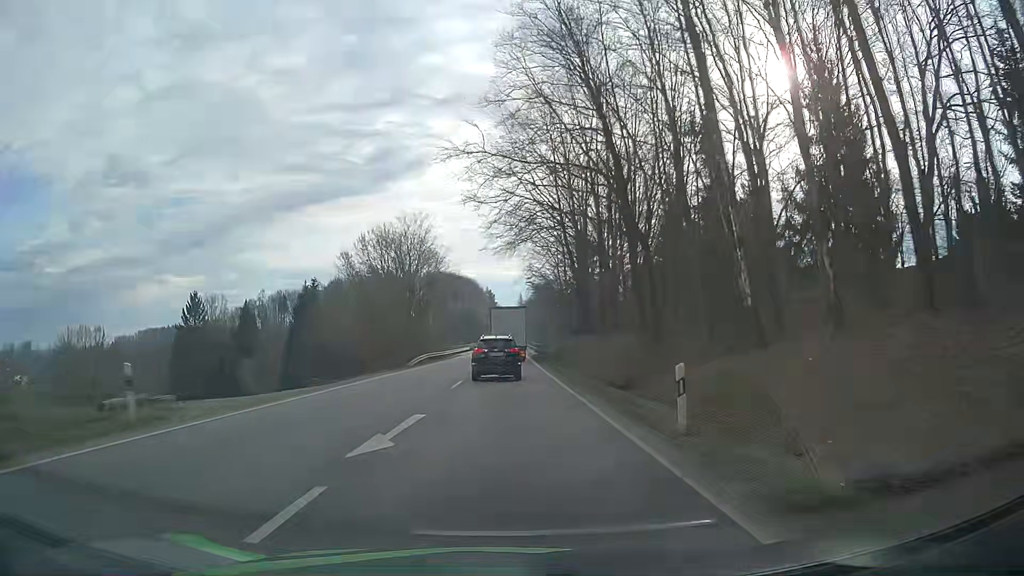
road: primary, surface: asphalt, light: Day
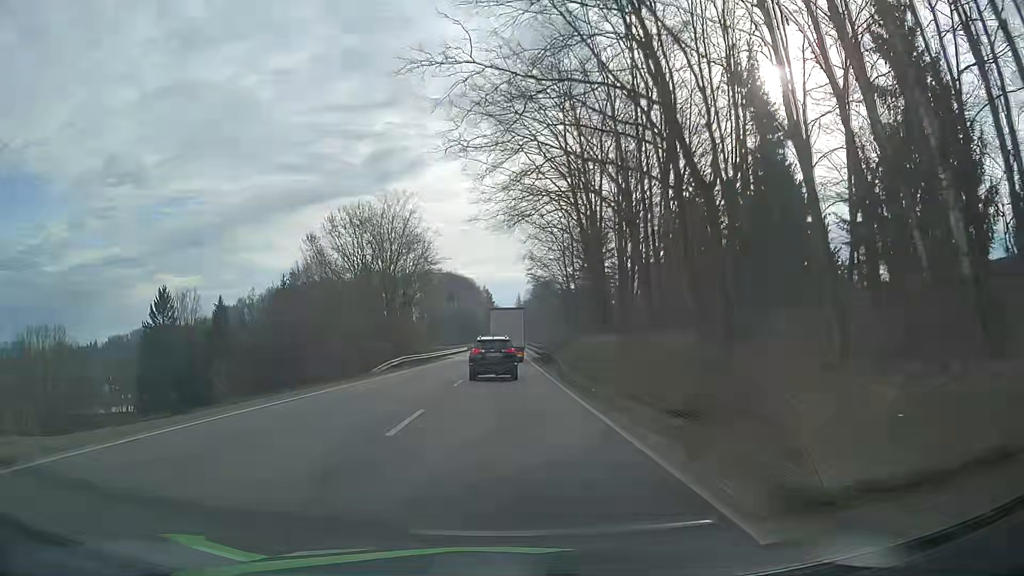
(+0.1, +10.9) m; +1°
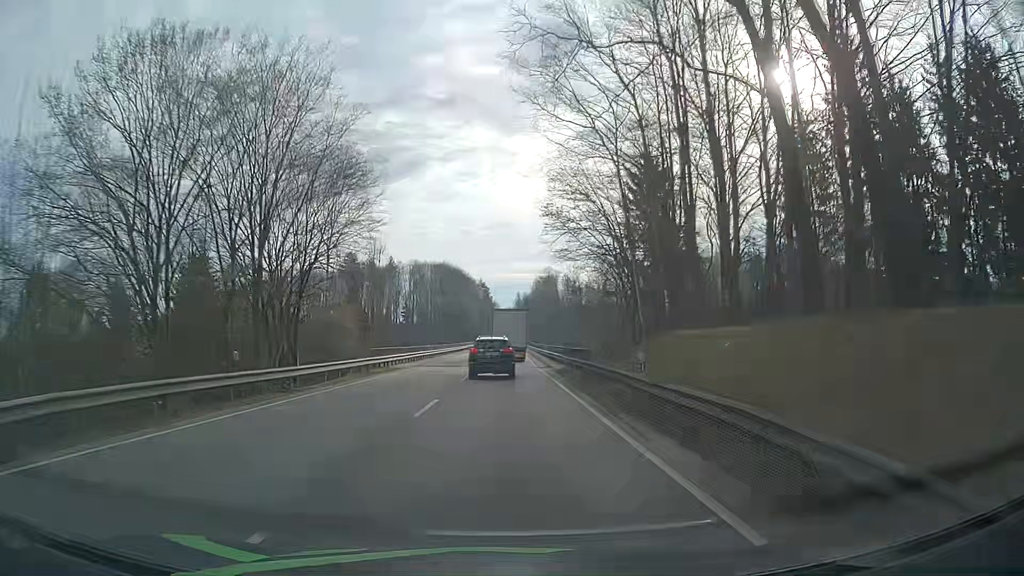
(-0.1, +33.4) m; 0°
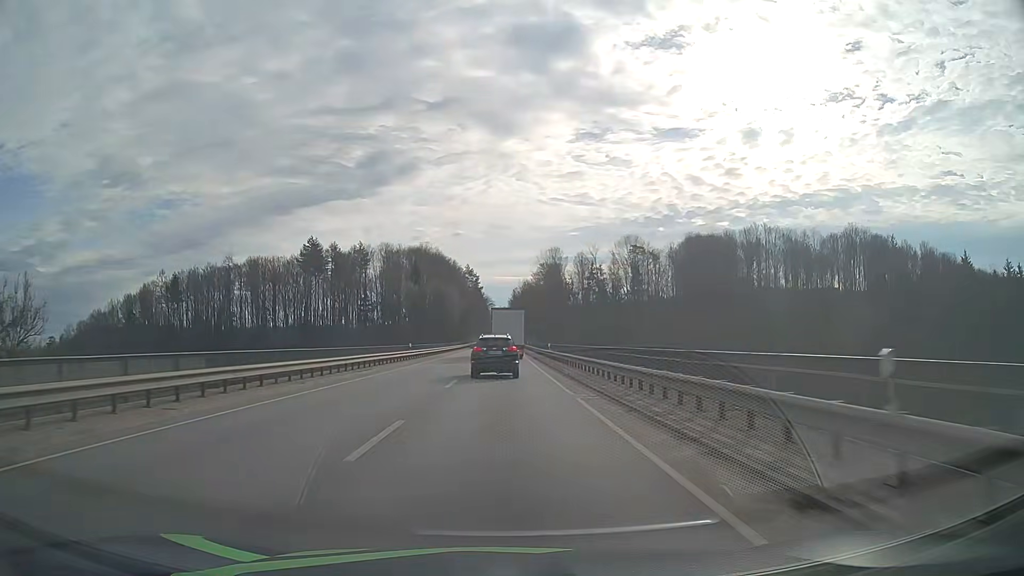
(+0.2, +56.3) m; +1°
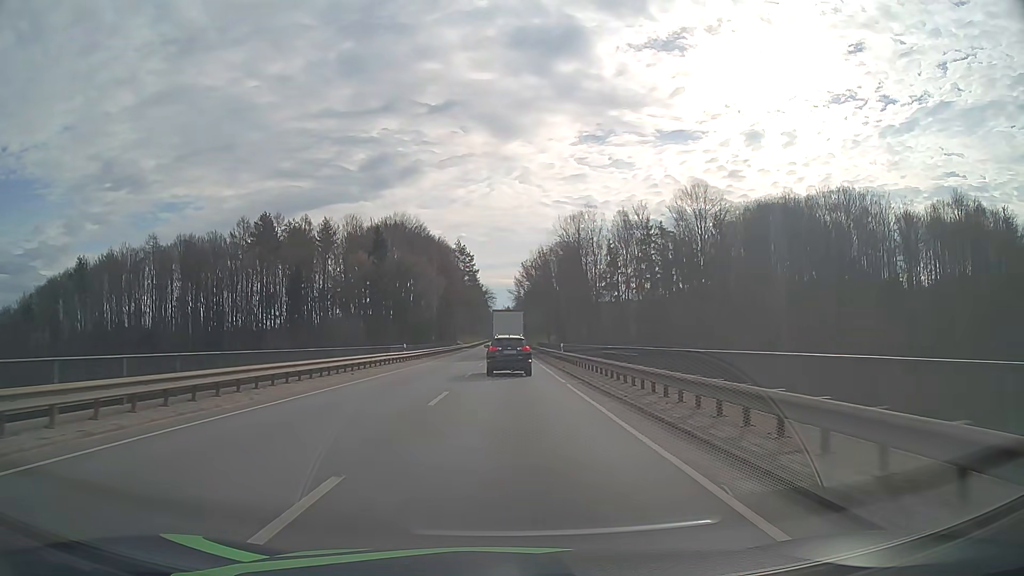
(-0.5, +55.8) m; -1°
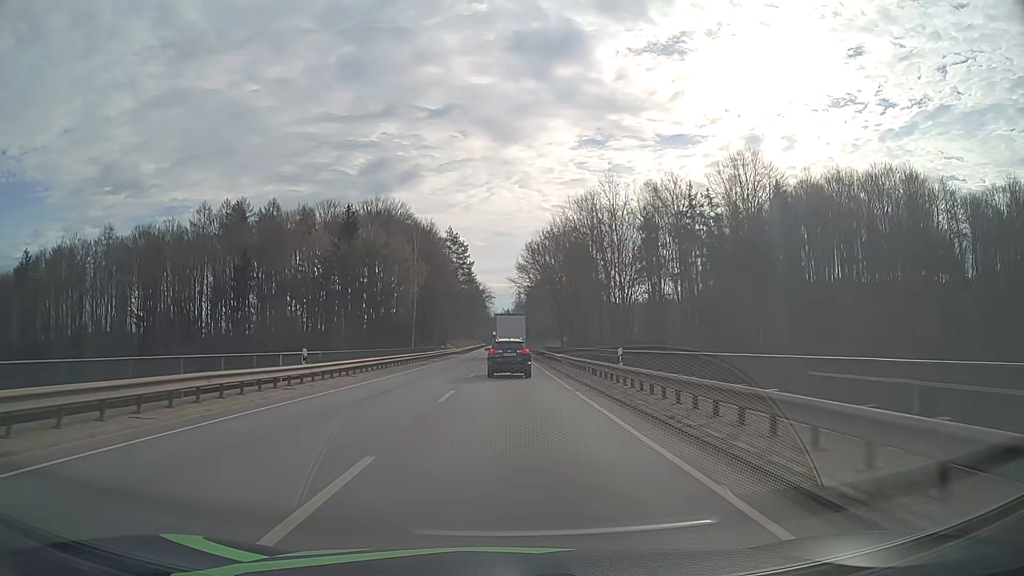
(0.0, +22.5) m; 0°
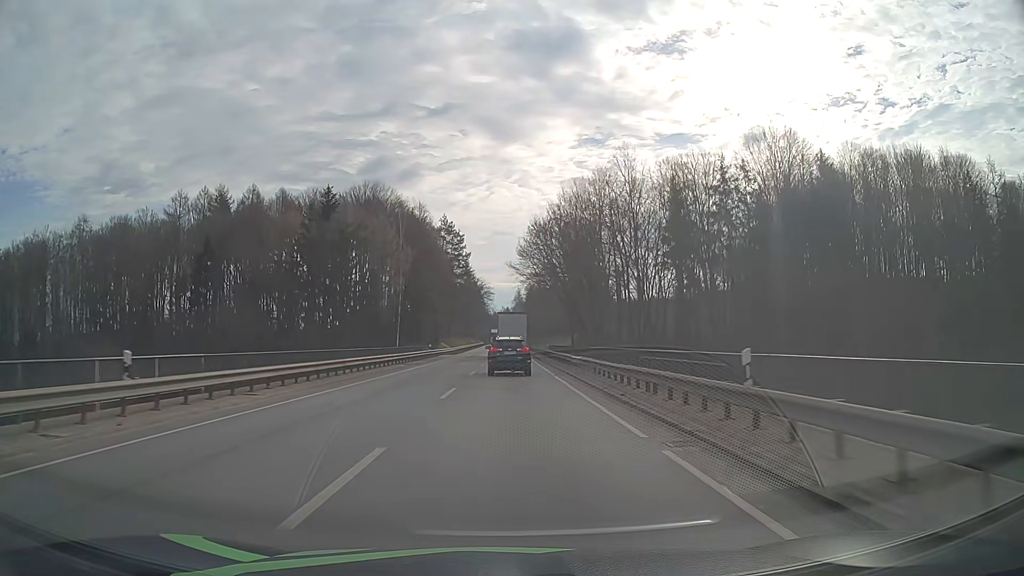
(0.0, +11.4) m; 0°
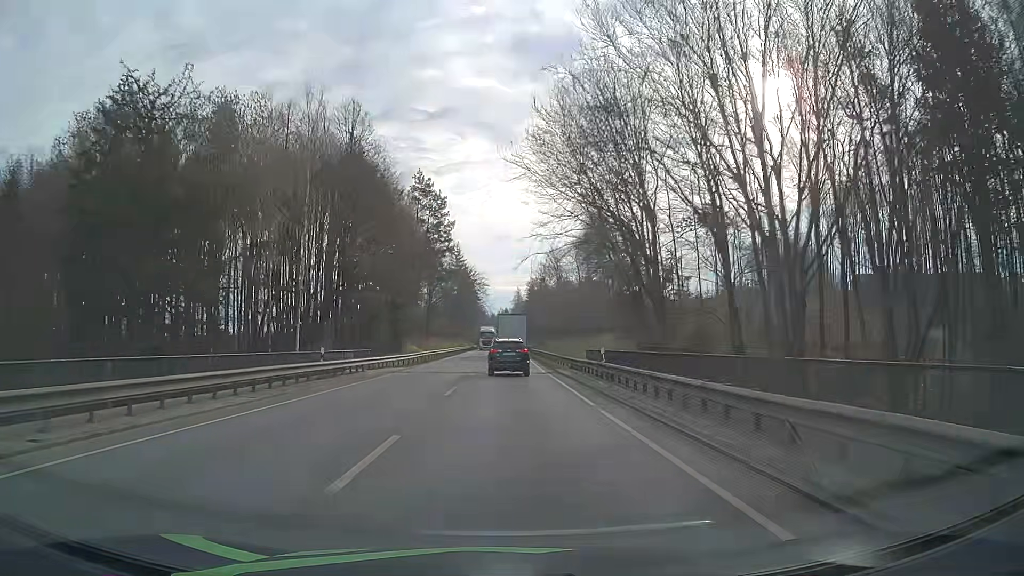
(0.0, +34.7) m; 0°
(0, +10) (0, +20) (0, +30) (0, +40) (0, +50) (0, +60) (0, +70) (0, +80) (0, +90) (0, +100) m
